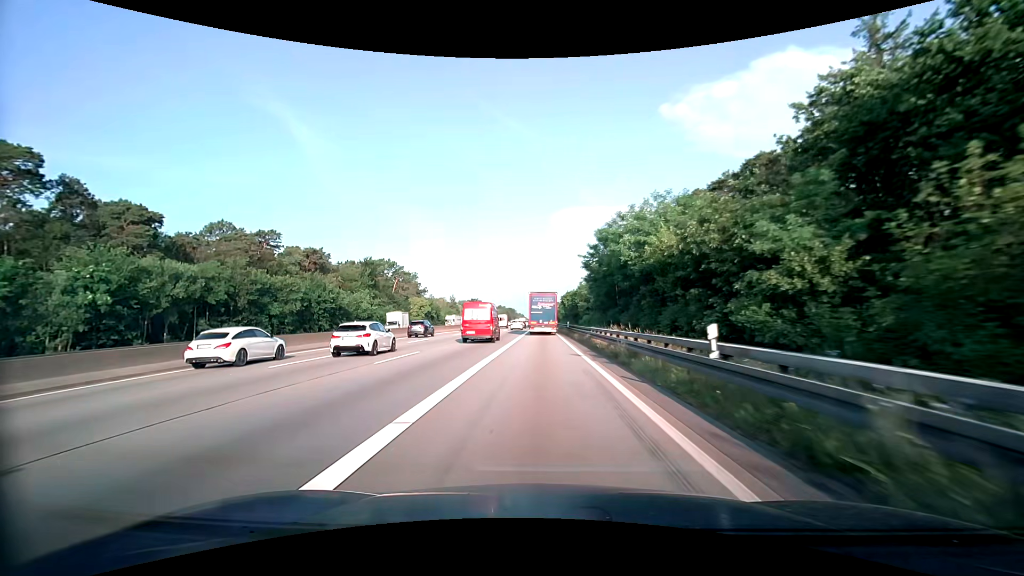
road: motorway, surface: asphalt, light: Day
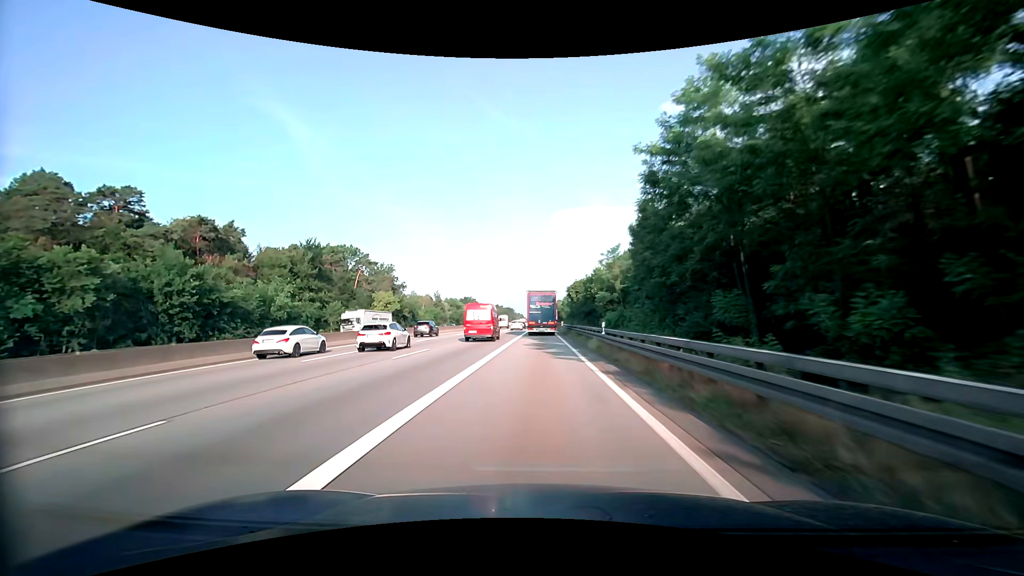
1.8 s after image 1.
(+0.1, +33.6) m; 0°
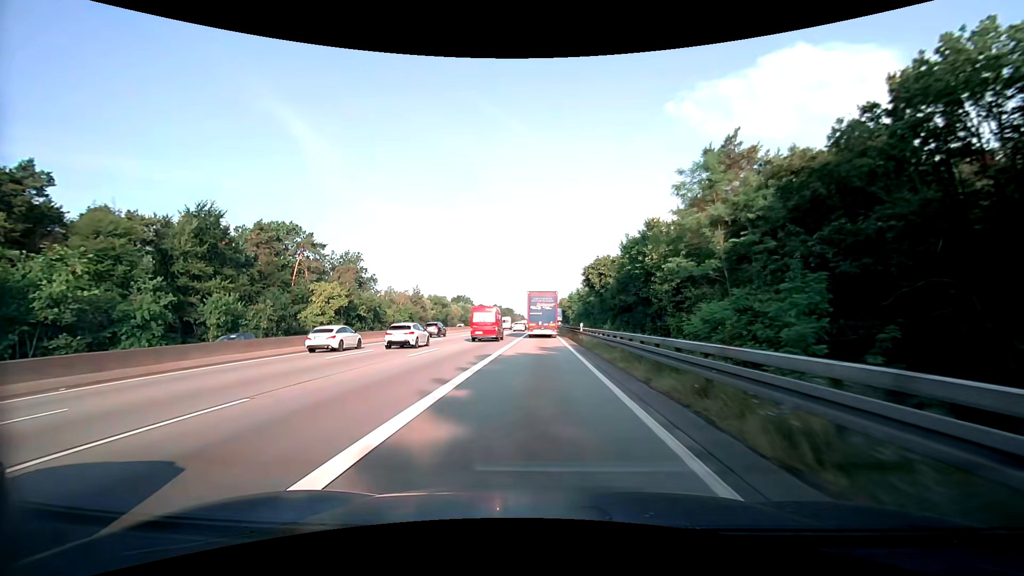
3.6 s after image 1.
(0.0, +34.0) m; 0°
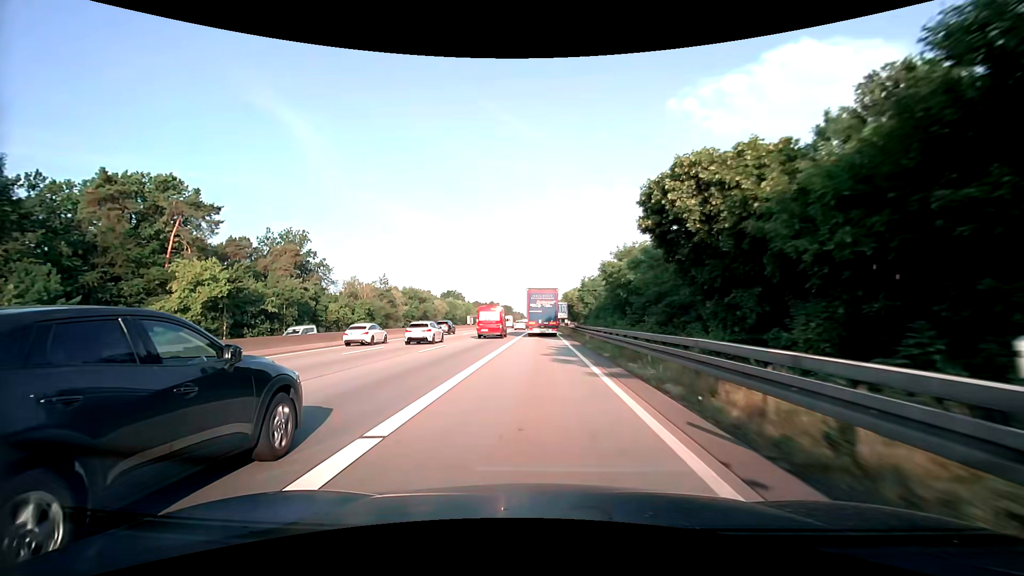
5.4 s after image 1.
(0.0, +34.3) m; 0°
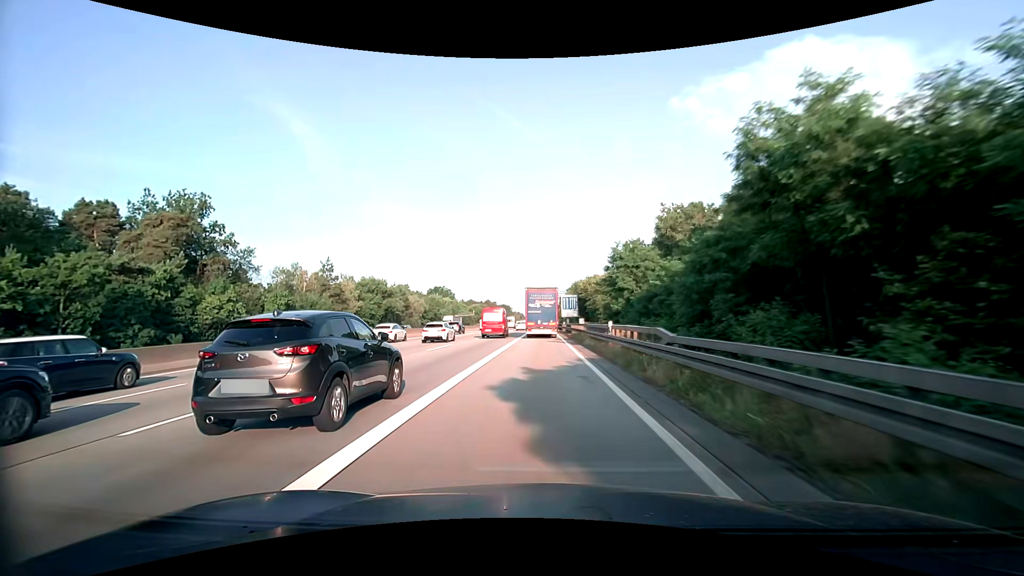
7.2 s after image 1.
(0.0, +34.5) m; 0°
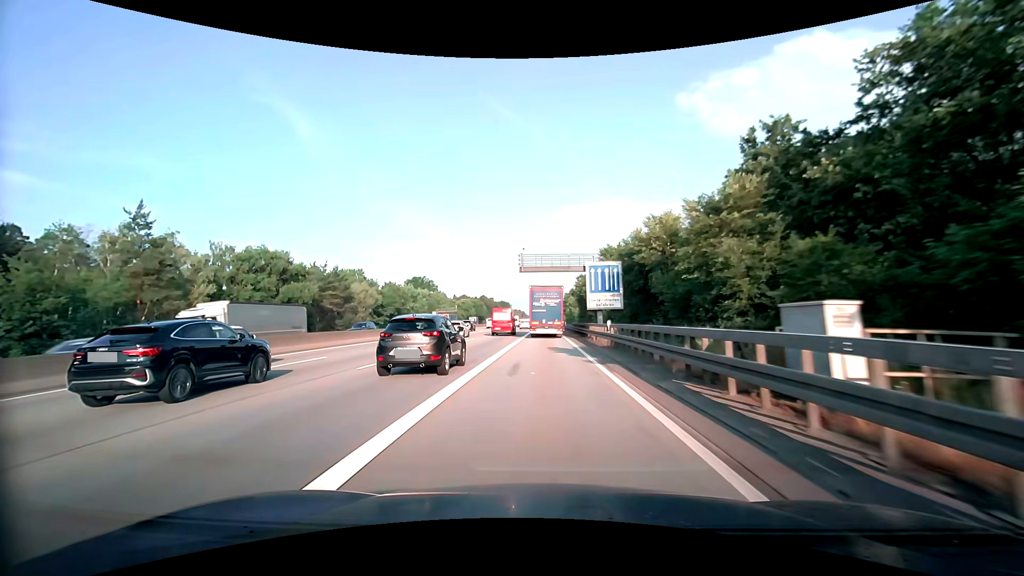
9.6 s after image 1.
(+0.1, +45.9) m; 0°
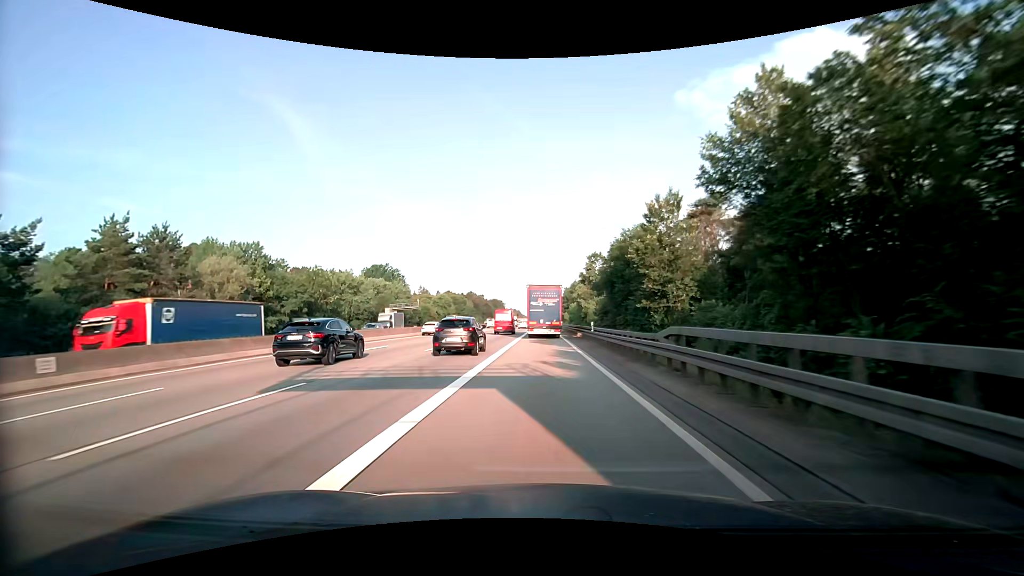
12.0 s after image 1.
(-0.1, +45.1) m; 0°
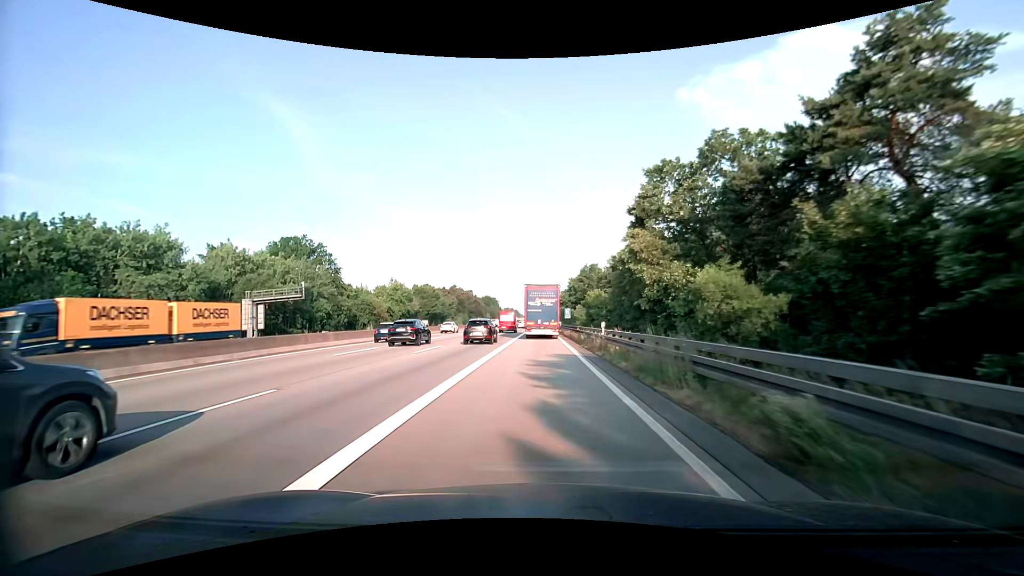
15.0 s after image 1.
(+0.2, +55.2) m; 0°
(0, +10) (0, +20) (0, +30) (0, +40) (0, +50) (0, +60) (0, +70) (0, +80) (0, +90) (0, +100) m
